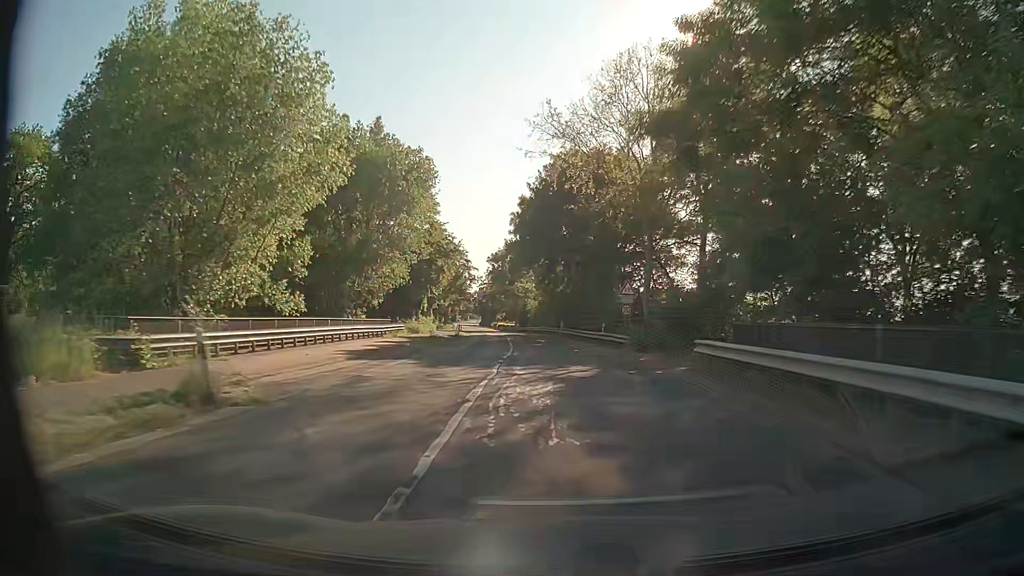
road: secondary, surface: asphalt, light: Day
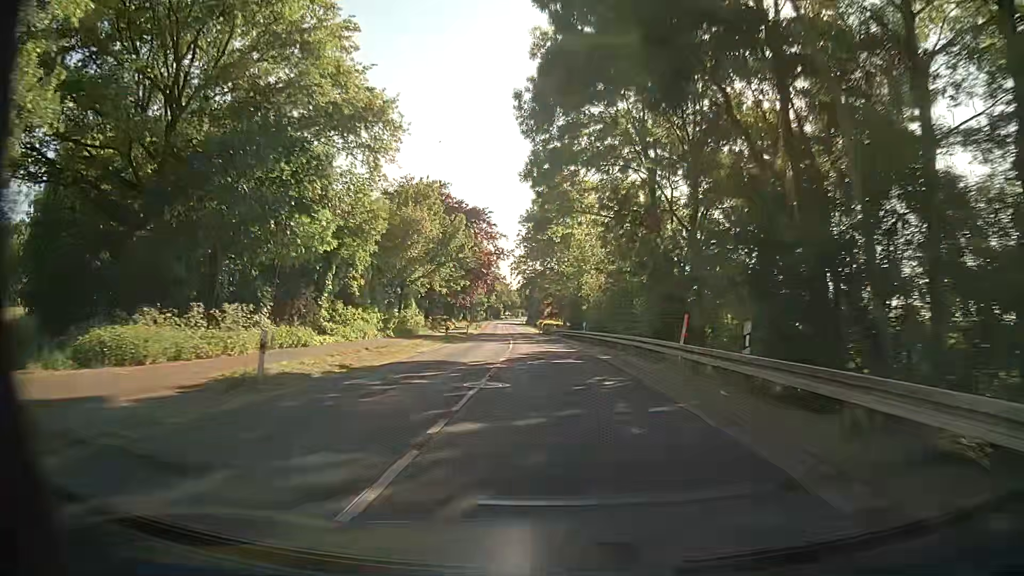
(-1.6, +44.6) m; -5°
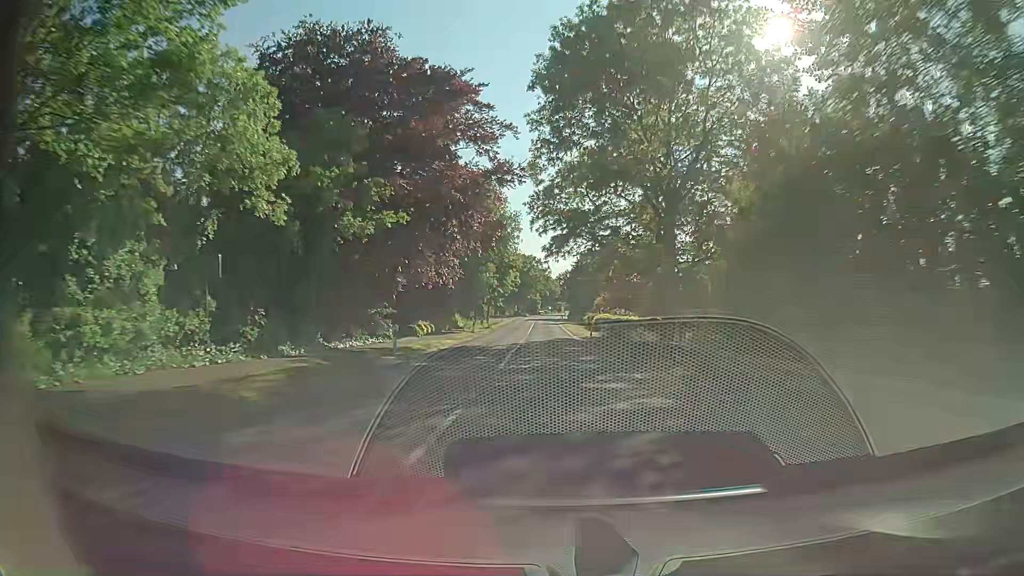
(-1.4, +44.7) m; -3°
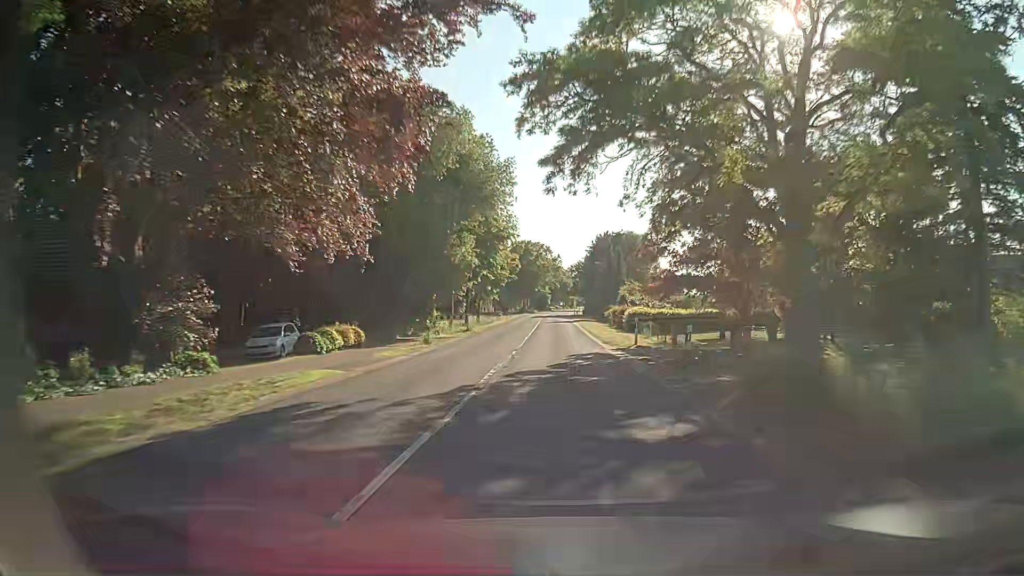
(-0.3, +22.4) m; -1°
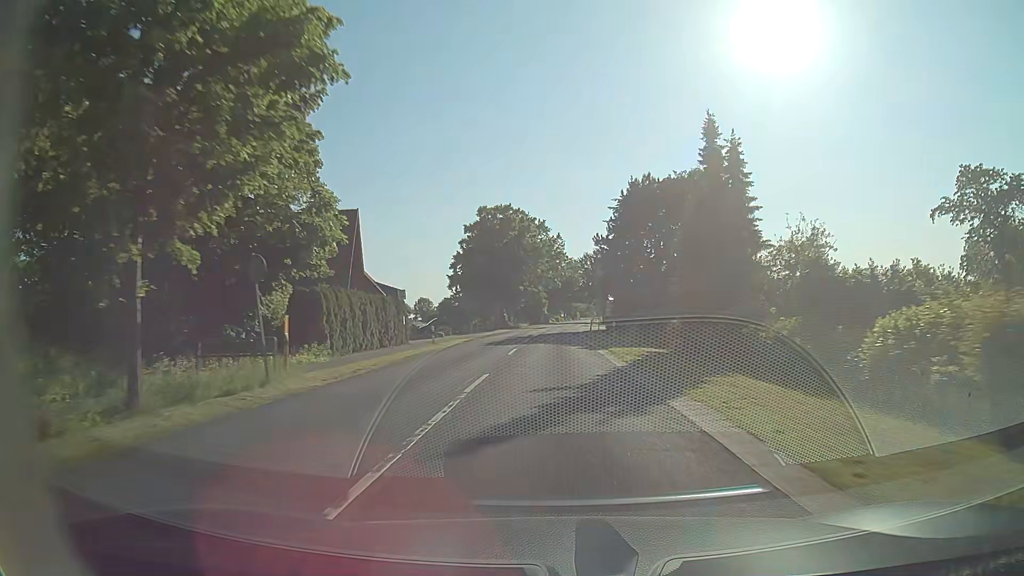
(-0.7, +55.7) m; -1°
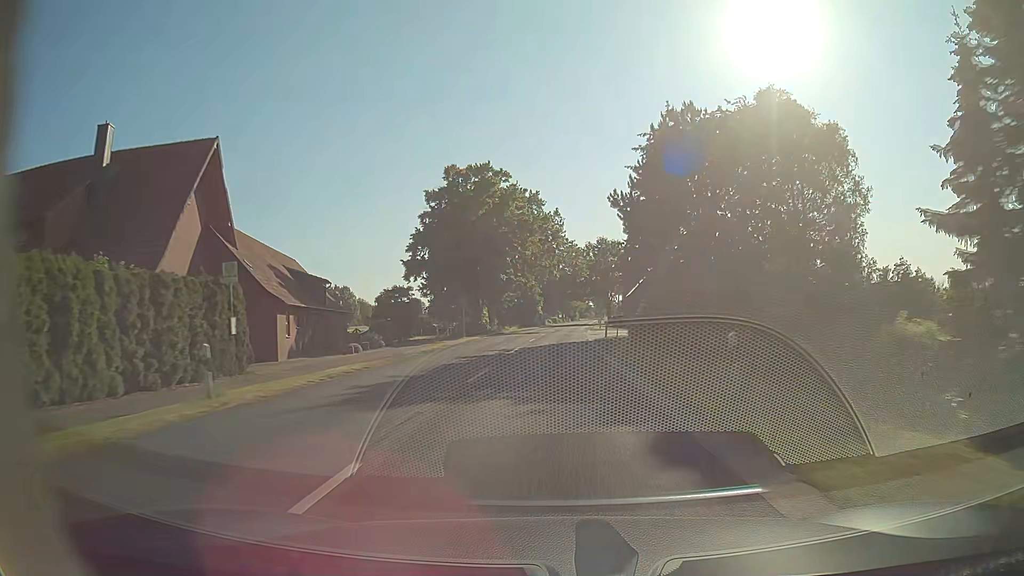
(+0.3, +22.1) m; +1°
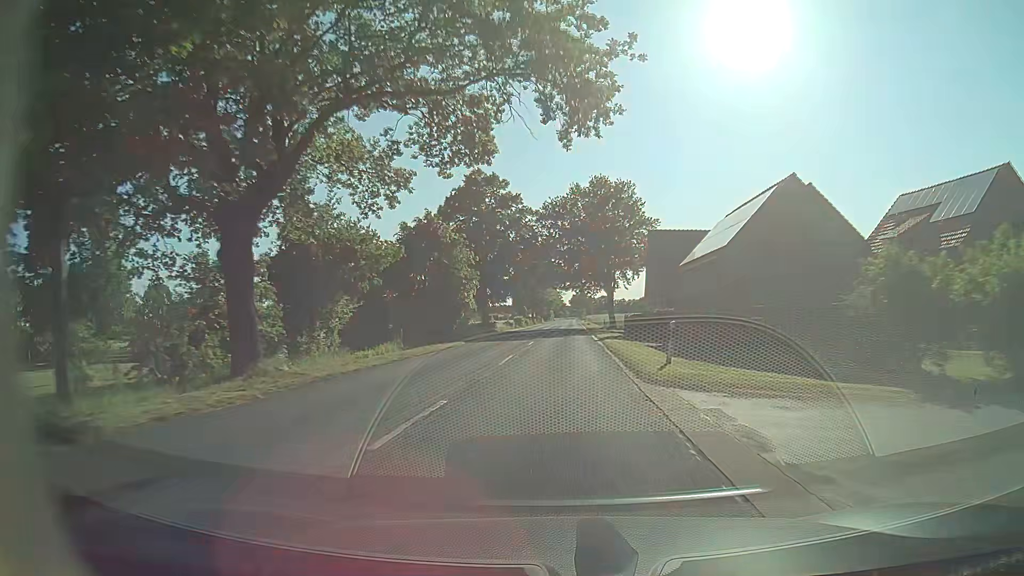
(+1.1, +55.4) m; +3°
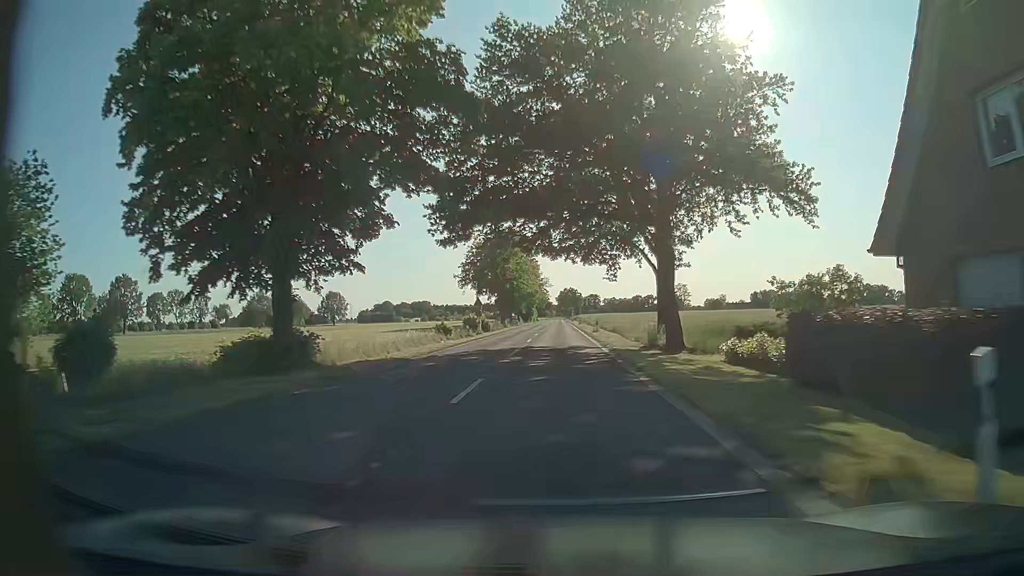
(+0.3, +44.4) m; +1°
